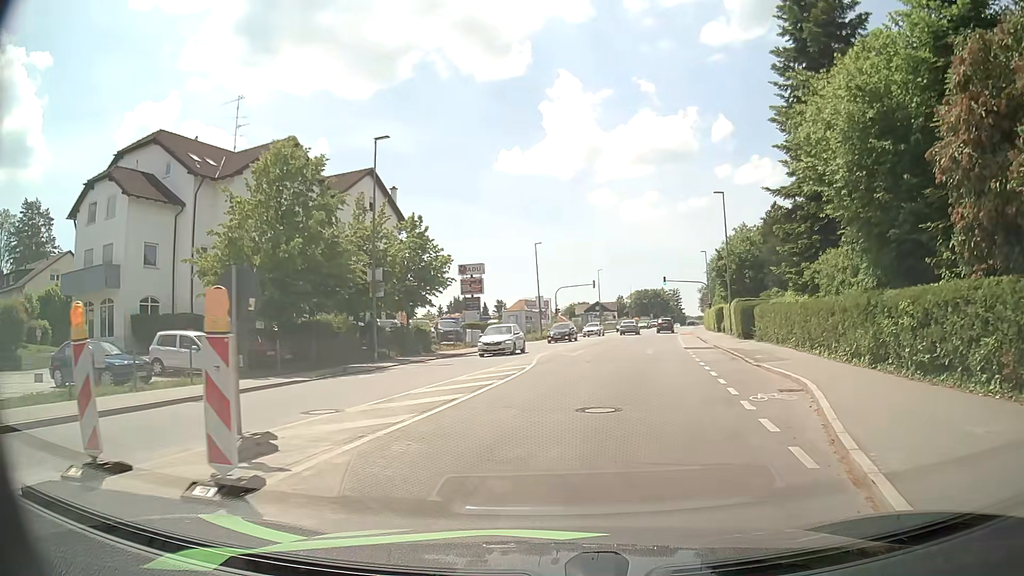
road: tertiary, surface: asphalt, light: Day
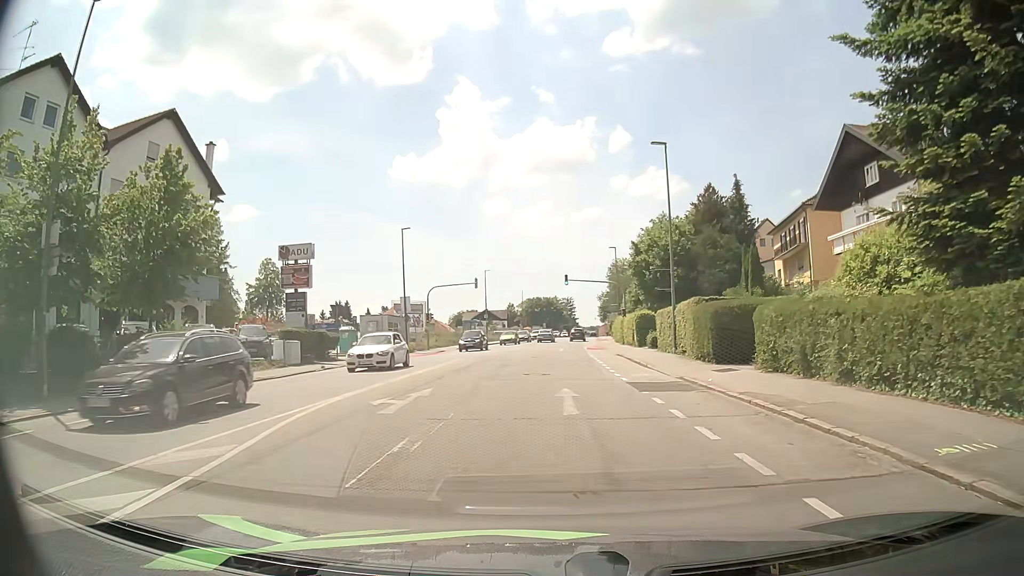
(+1.6, +16.2) m; +9°
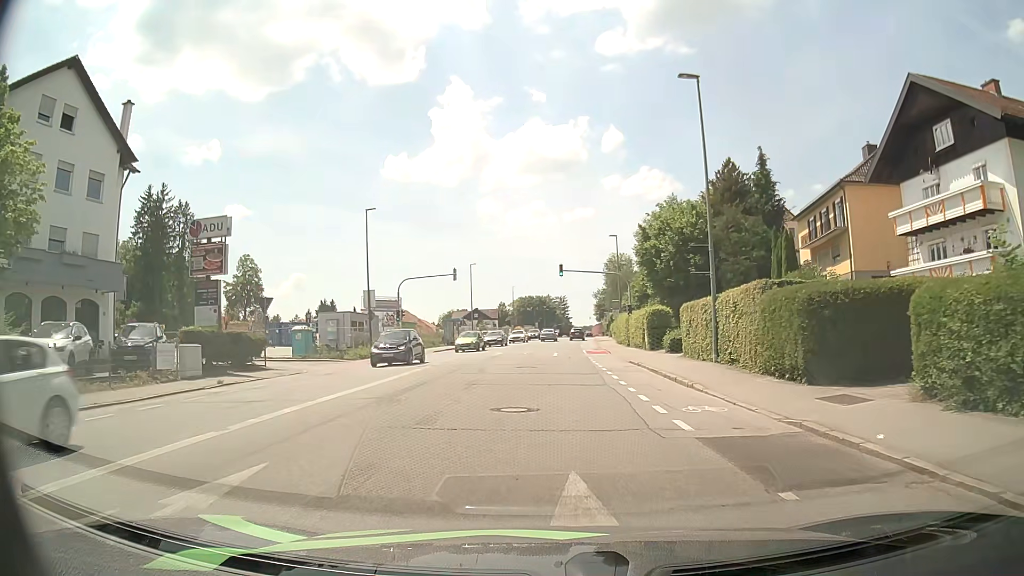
(+0.1, +9.2) m; +1°
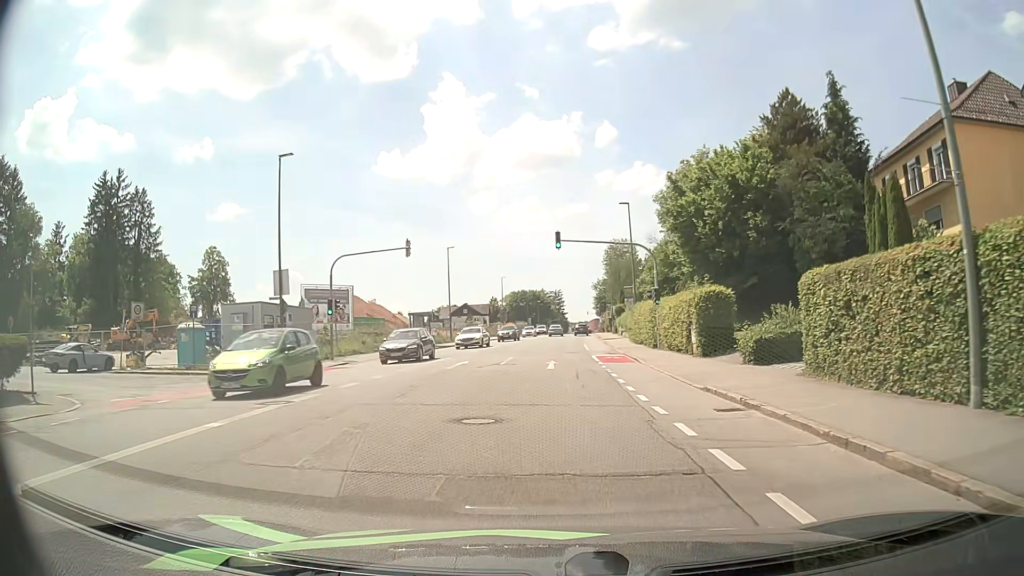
(-0.1, +15.1) m; 0°
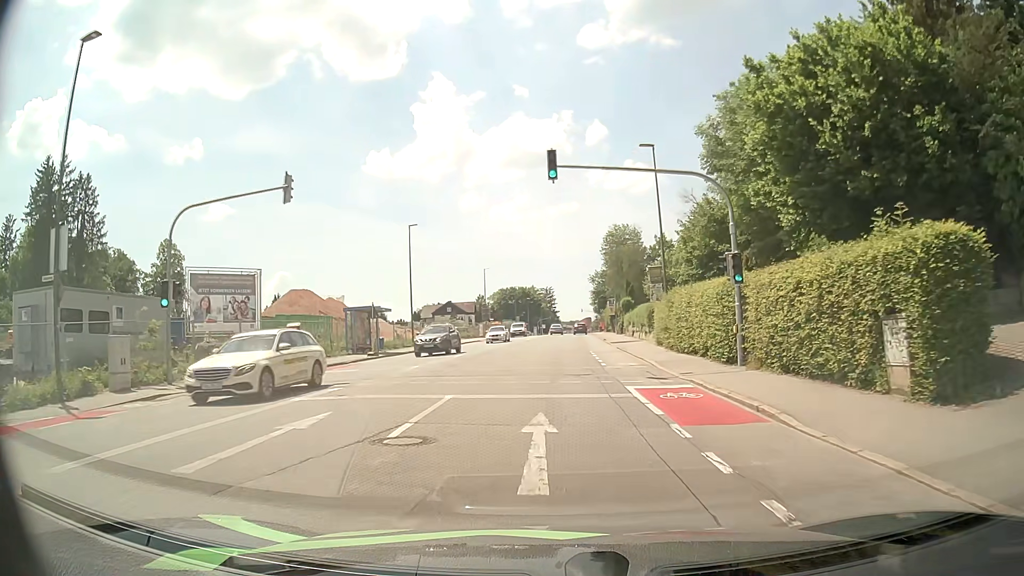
(0.0, +16.3) m; 0°
(0, +10) (0, +20) (+1, +30) (+1, +40) (+2, +50) (+3, +60) (+3, +70) (+4, +80) (+4, +90) (+5, +100) m
